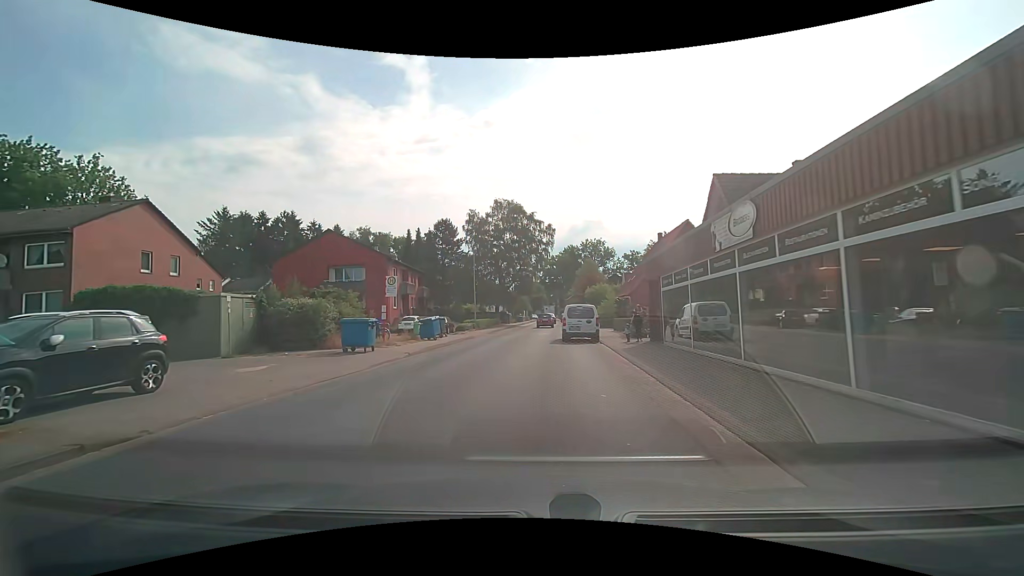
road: tertiary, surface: asphalt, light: Day
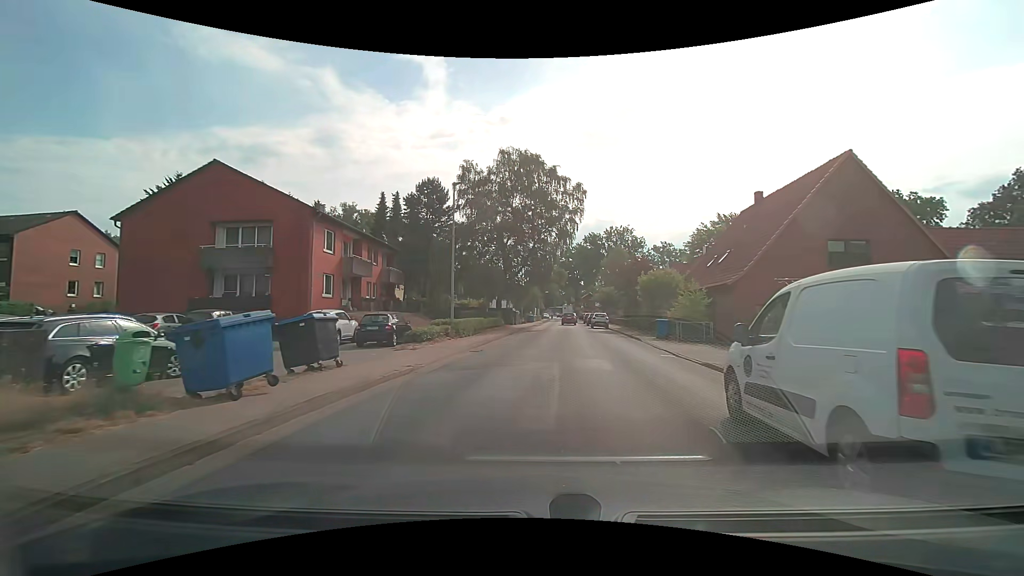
(-0.5, +20.7) m; 0°
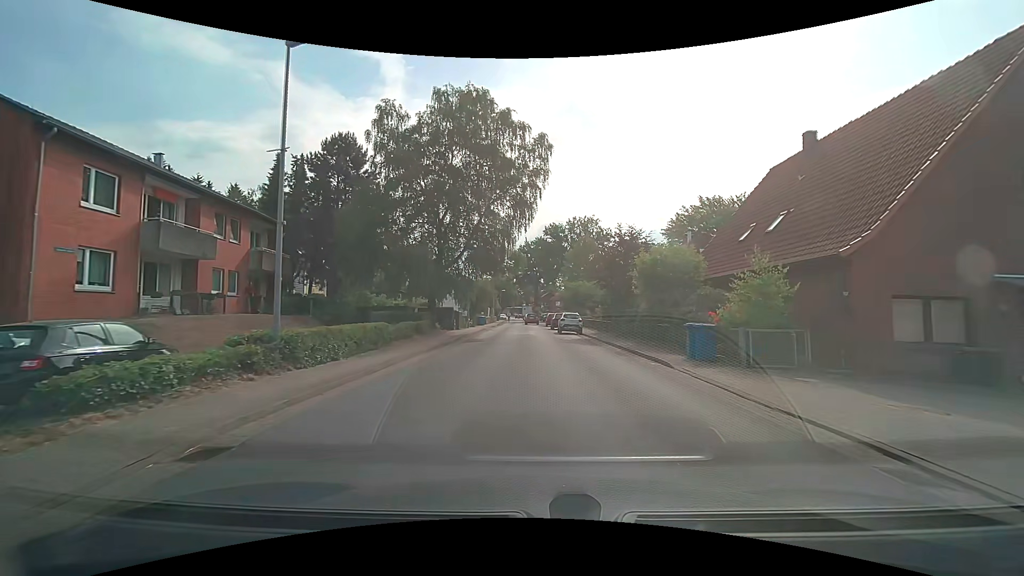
(+0.7, +13.3) m; +5°
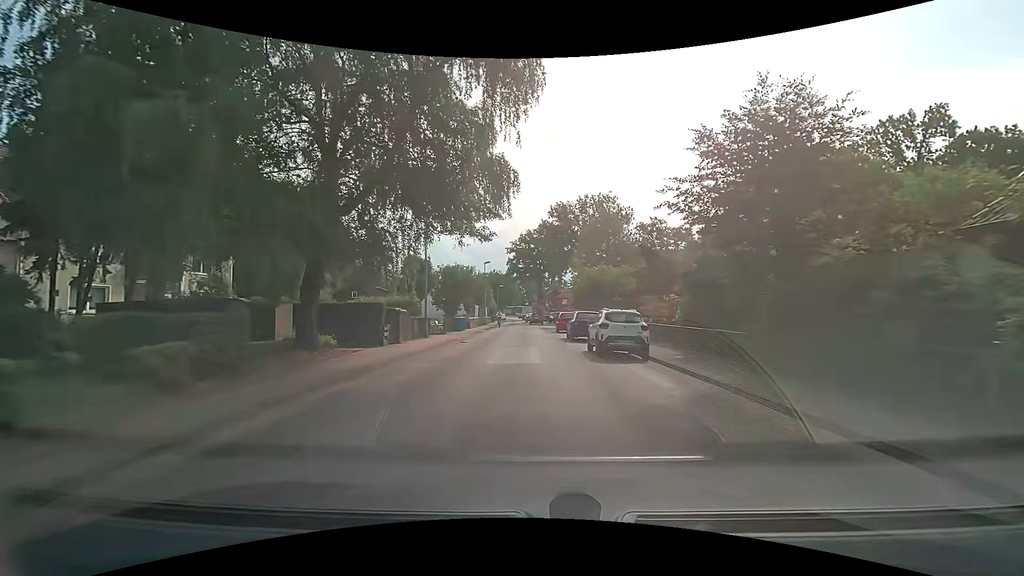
(-0.1, +19.3) m; 0°
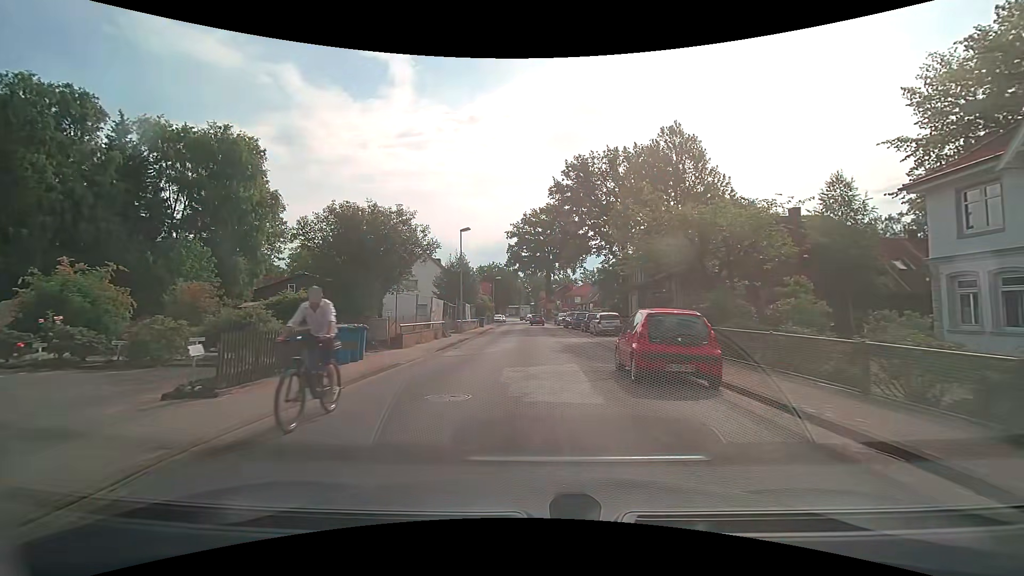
(-0.3, +25.1) m; 0°
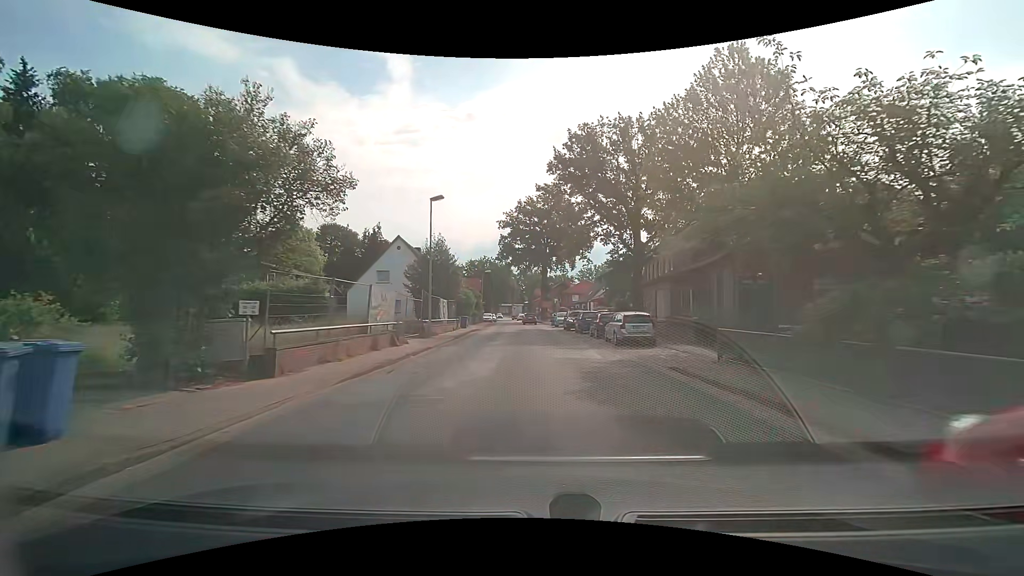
(-0.2, +9.8) m; -1°
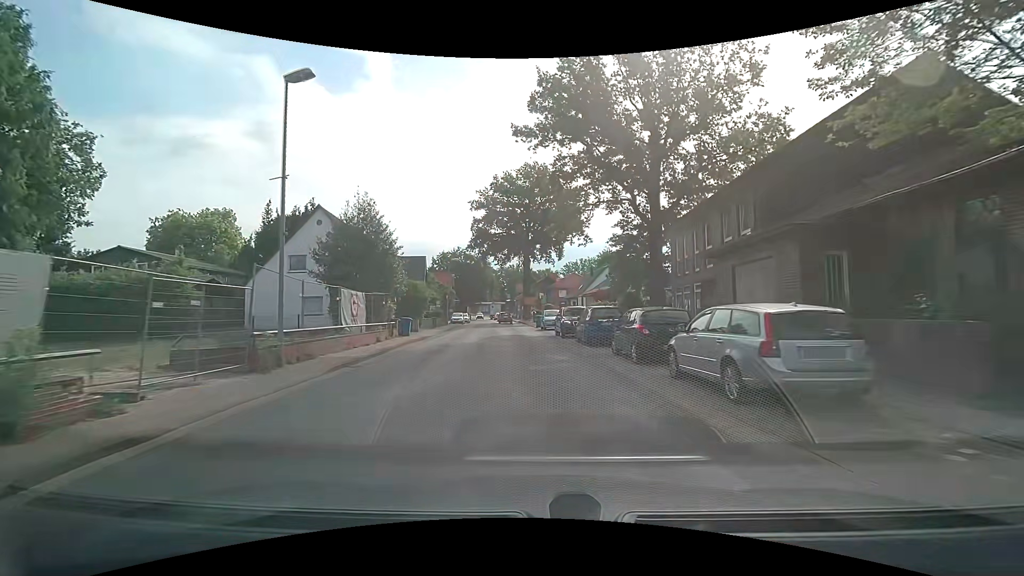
(+0.4, +14.7) m; +2°
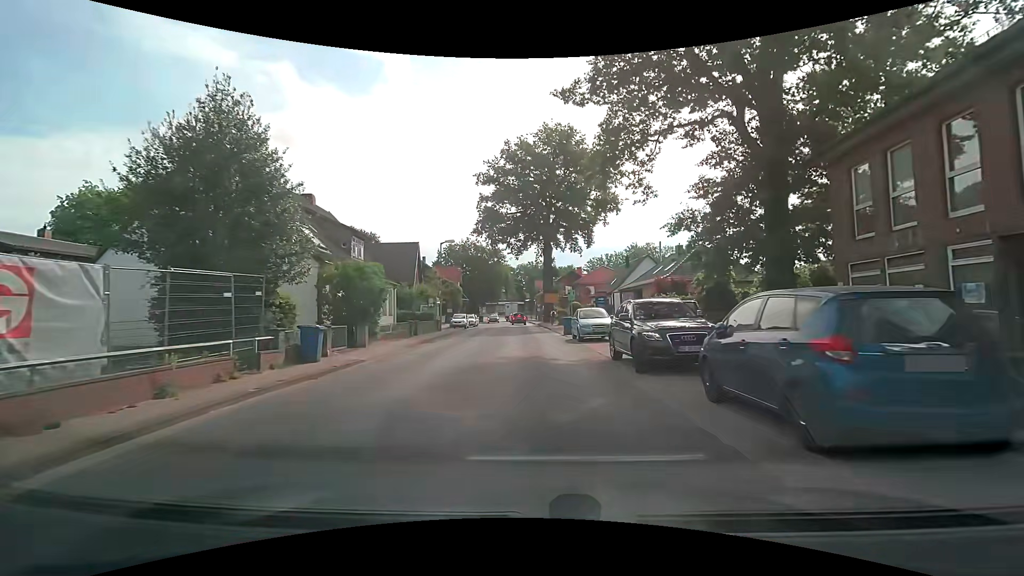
(-0.2, +14.9) m; -2°
